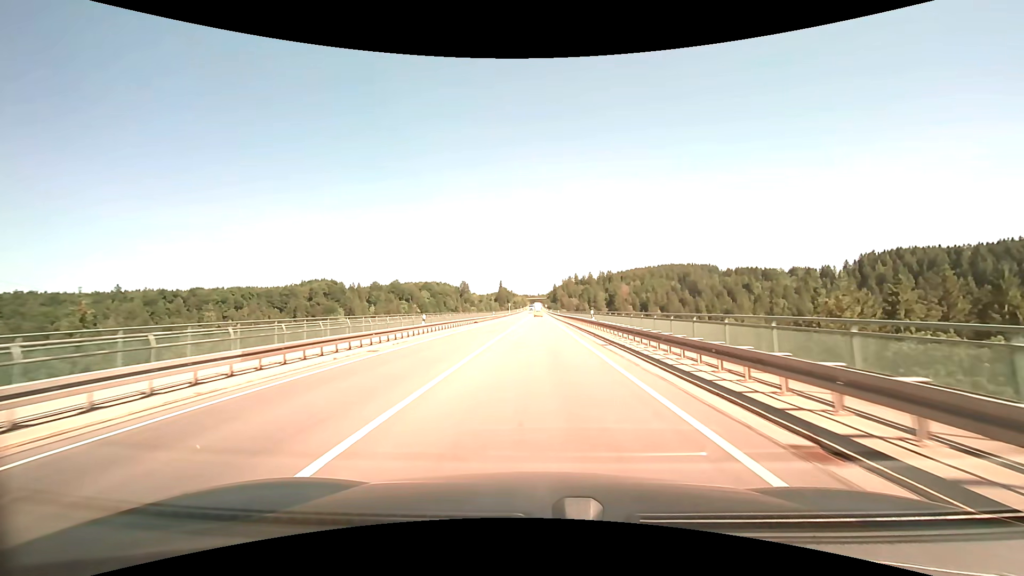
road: primary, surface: asphalt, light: Day
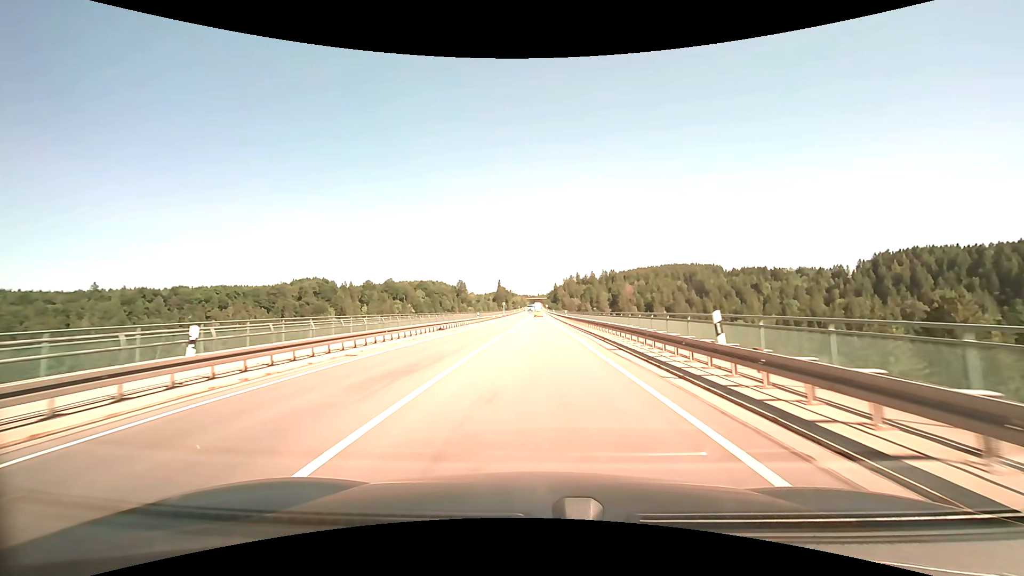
(-0.2, +22.1) m; -1°
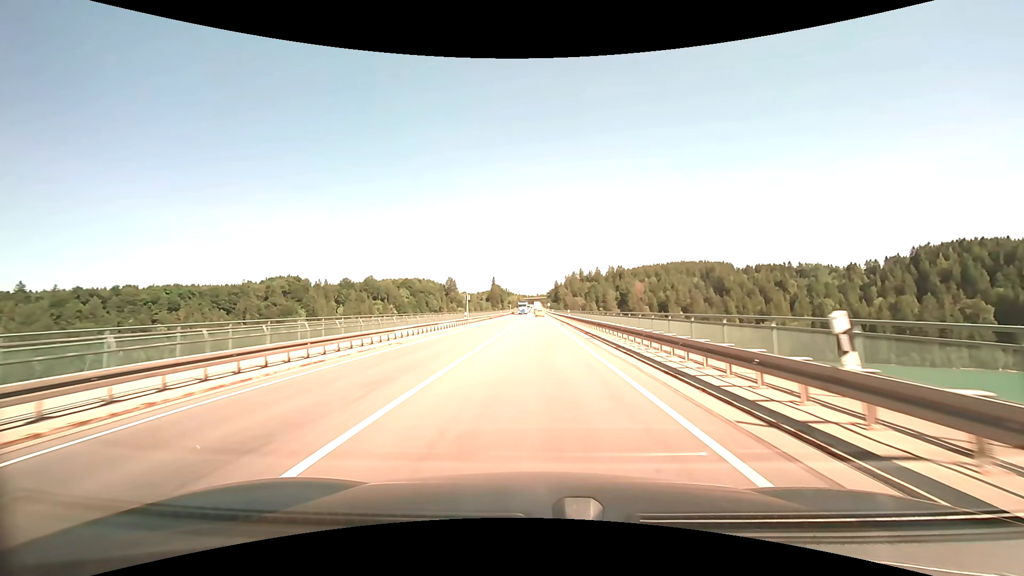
(+1.3, +56.1) m; +2°
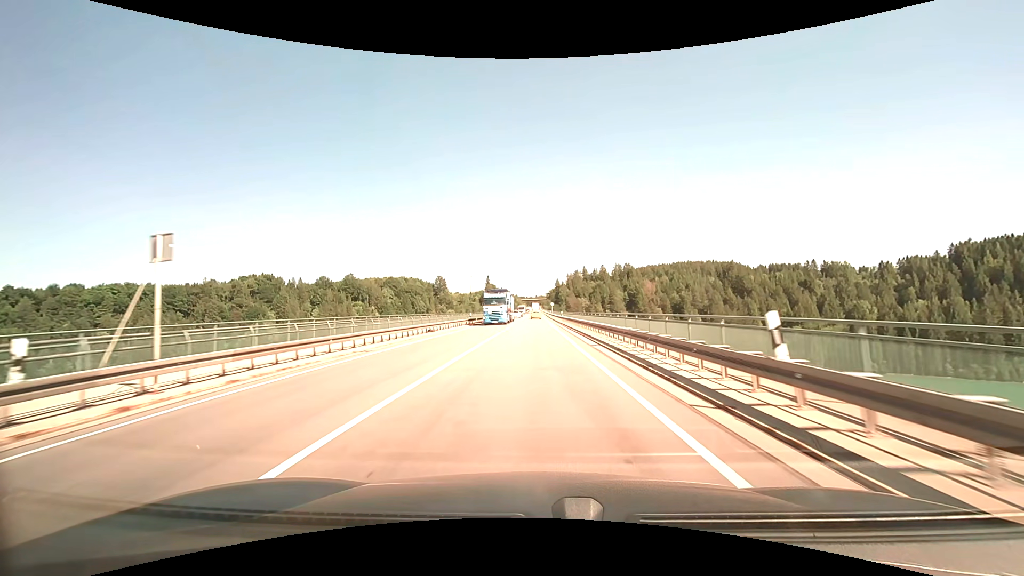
(+0.7, +45.7) m; +1°
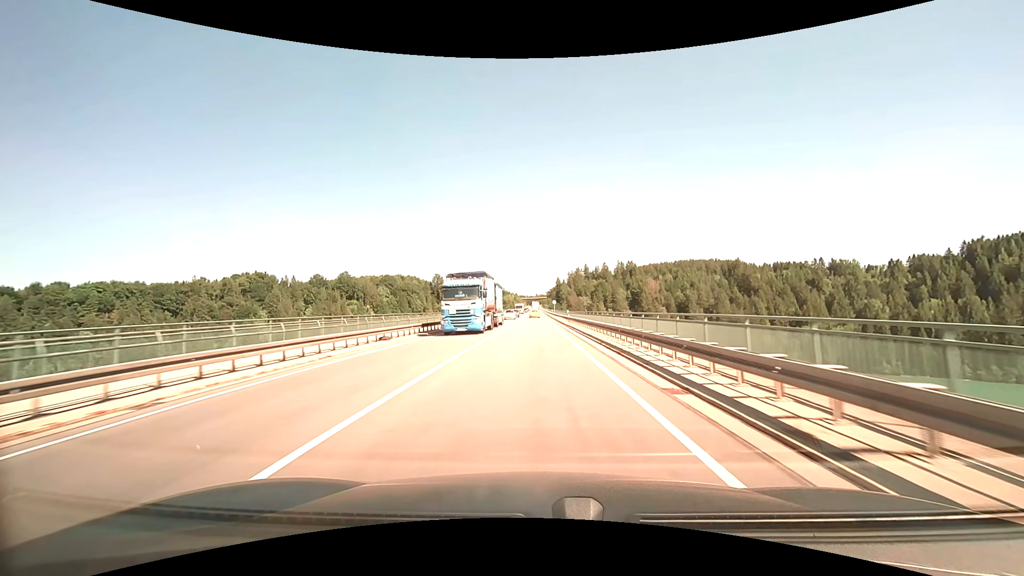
(0.0, +11.5) m; 0°
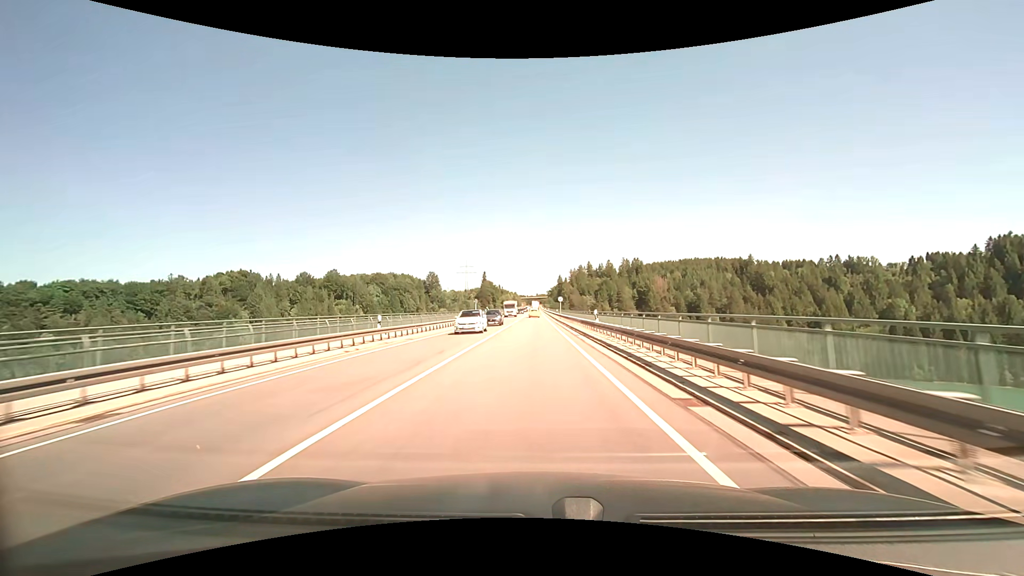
(+0.1, +23.1) m; 0°
(0, +10) (0, +20) (0, +30) (0, +40) (0, +50) (0, +60) (0, +70) (0, +80) (0, +90) (0, +100) m
